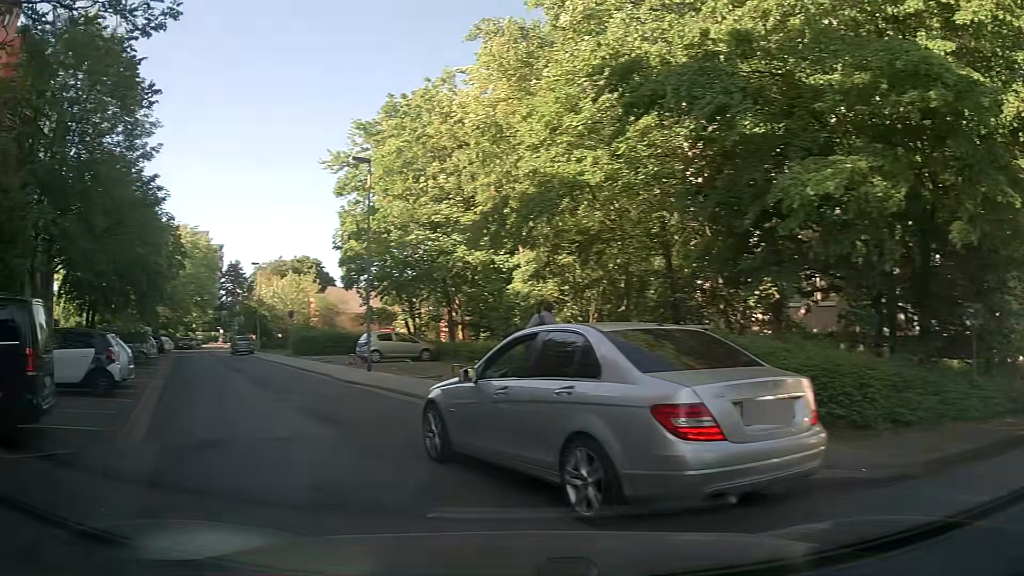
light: Day
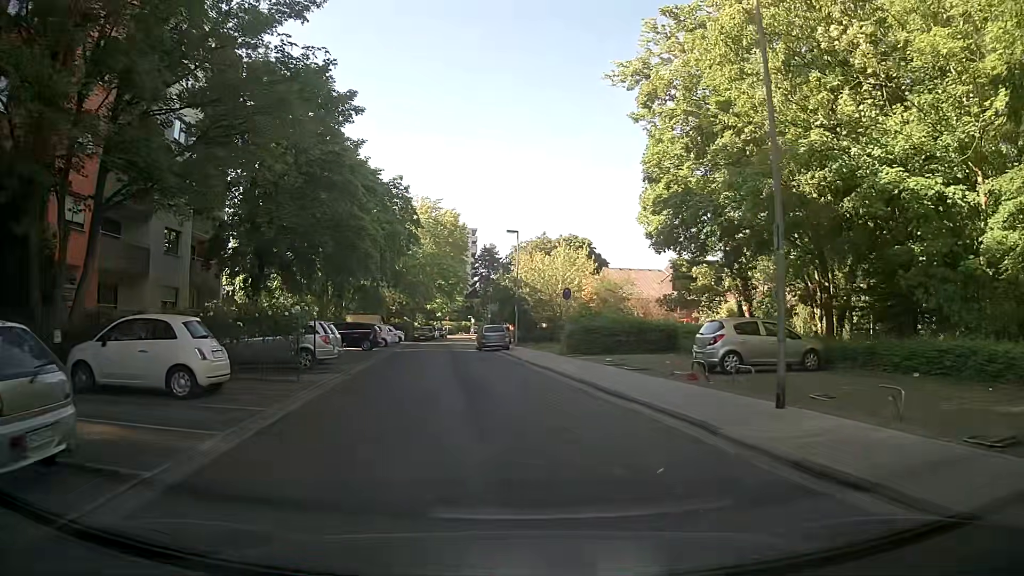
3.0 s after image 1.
(-4.8, +14.0) m; -21°
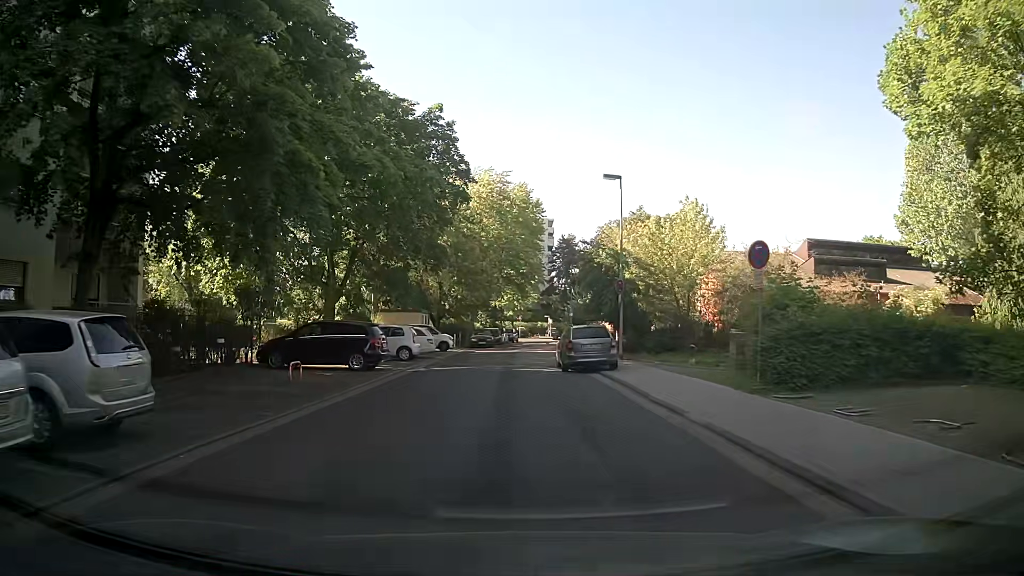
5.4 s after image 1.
(-1.2, +17.2) m; -7°
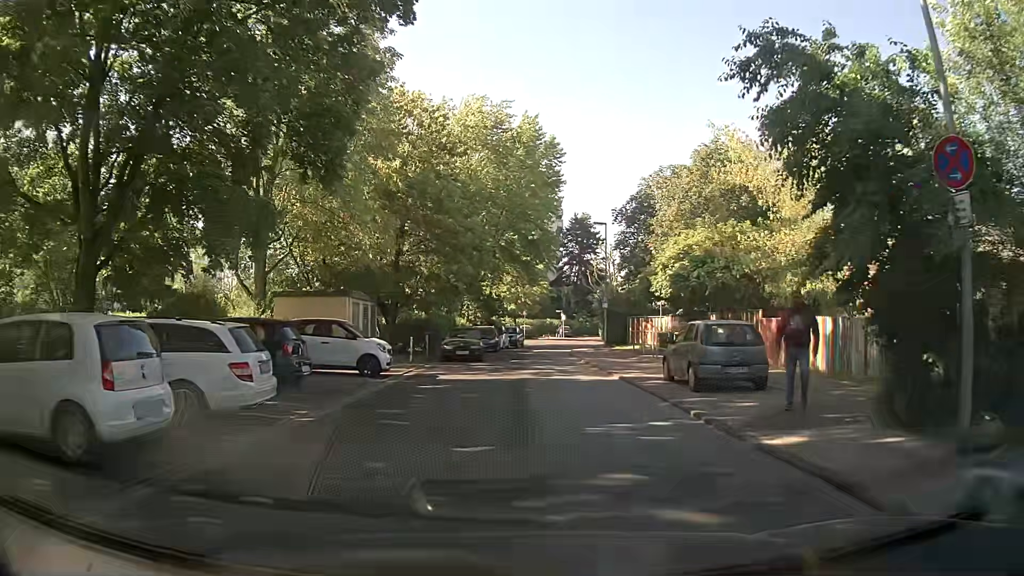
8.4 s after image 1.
(-0.4, +22.0) m; 0°
